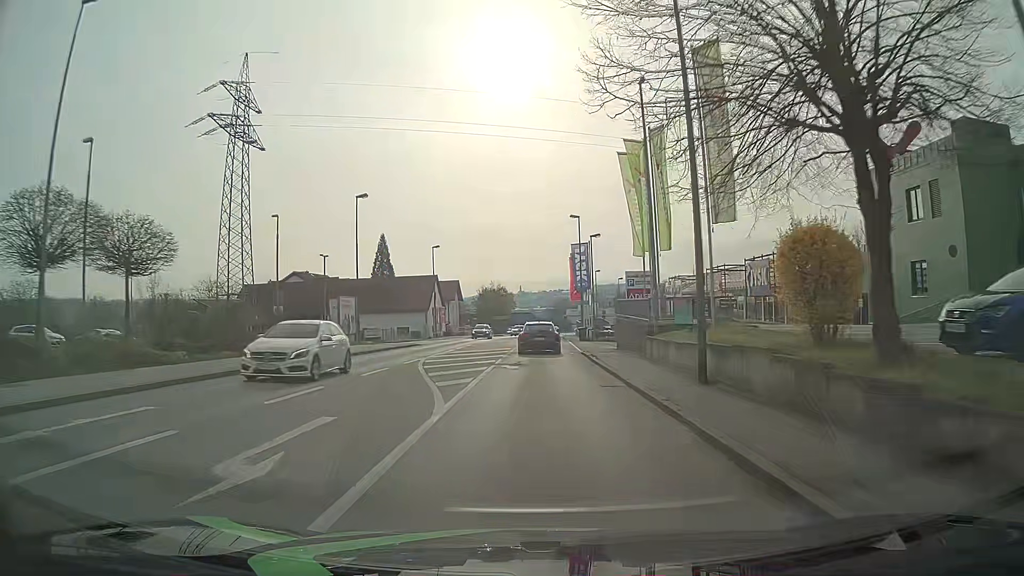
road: tertiary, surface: asphalt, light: Day
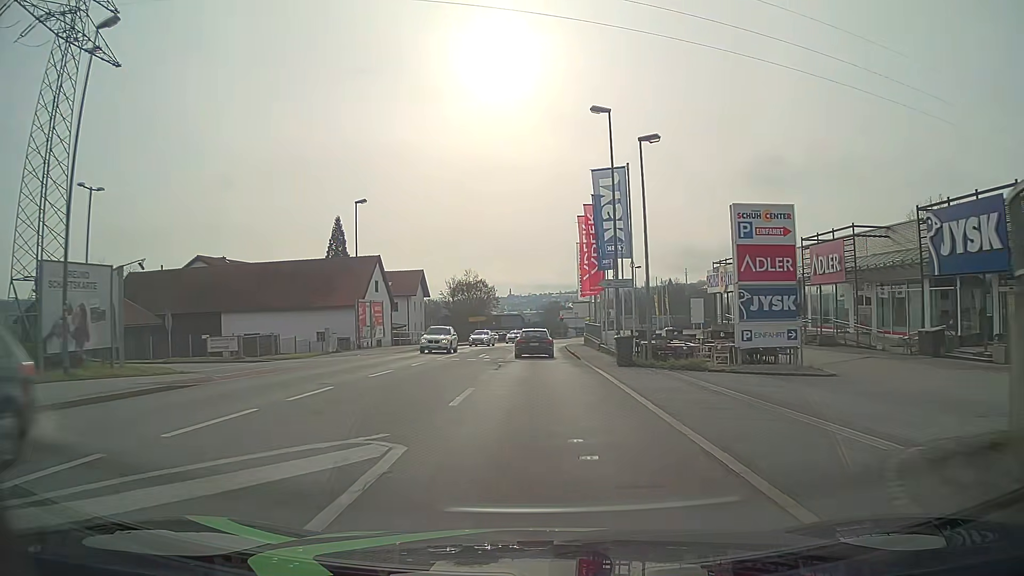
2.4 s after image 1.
(+0.4, +28.9) m; +1°
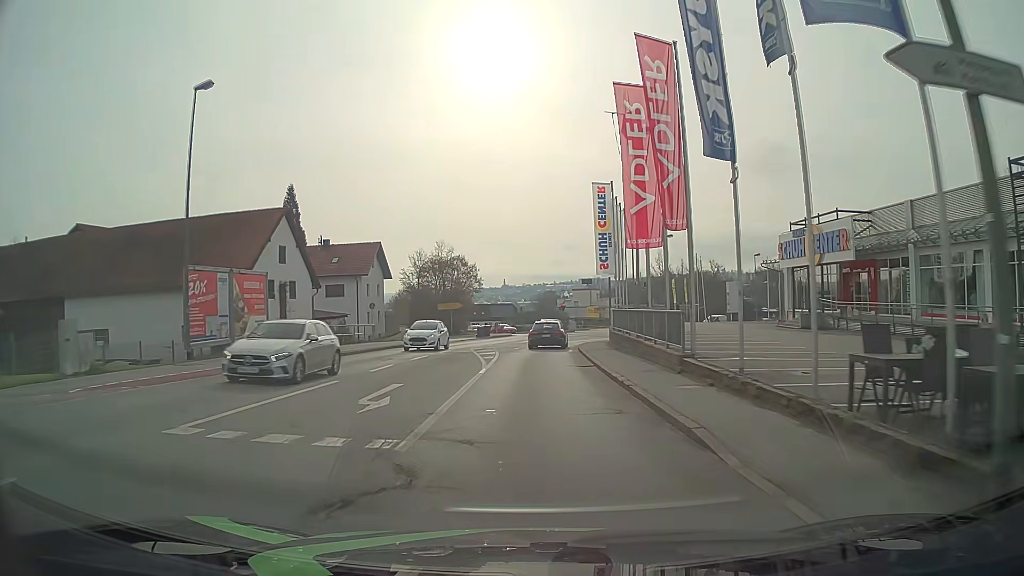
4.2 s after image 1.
(+0.1, +22.6) m; 0°
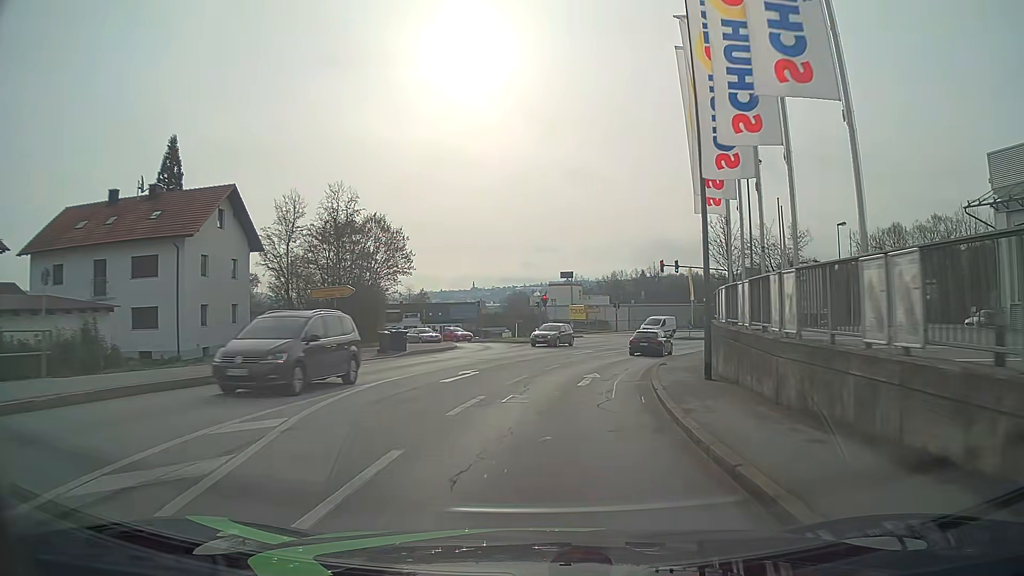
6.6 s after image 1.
(+0.6, +30.4) m; +3°
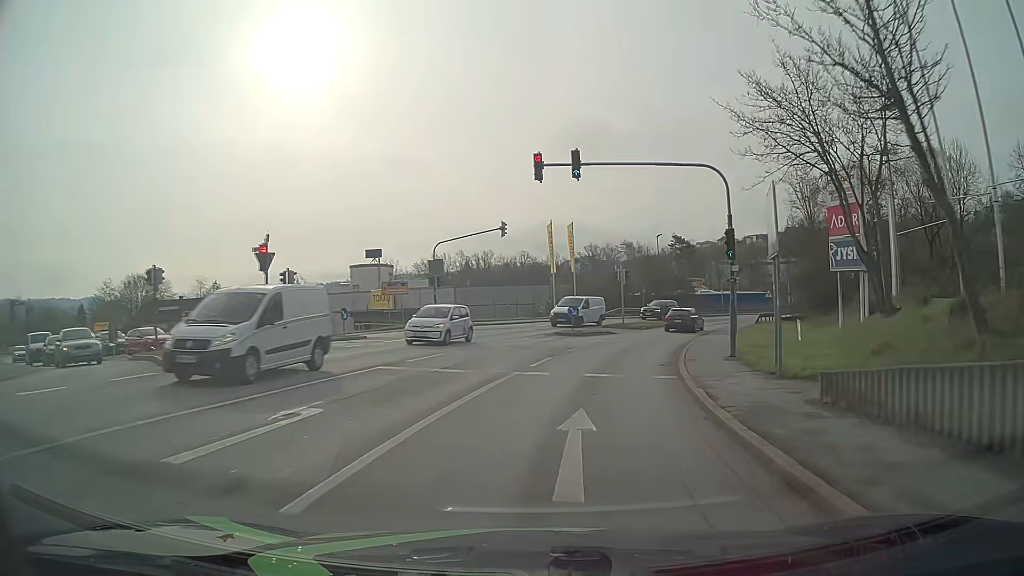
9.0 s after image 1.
(+3.6, +29.6) m; +15°
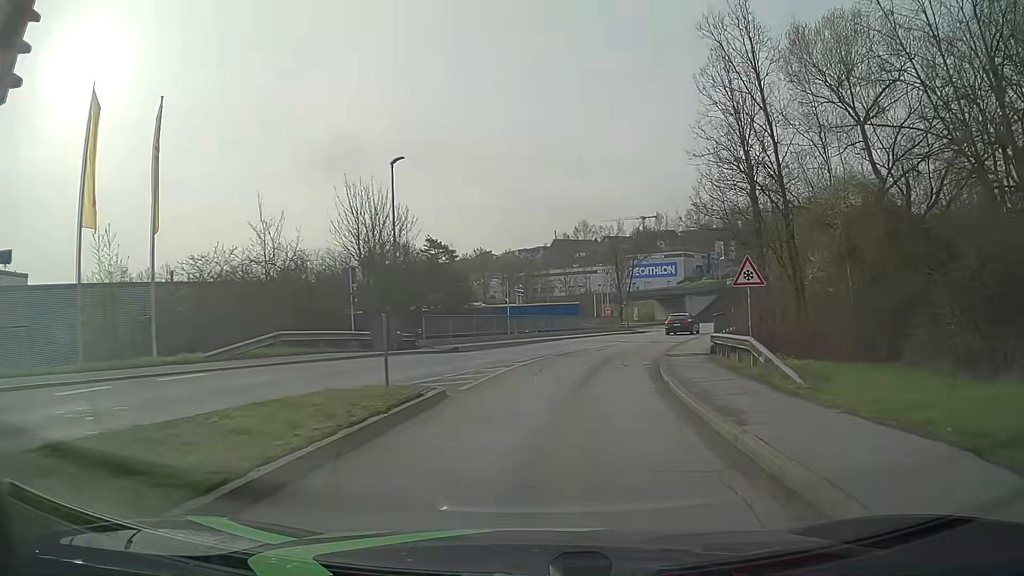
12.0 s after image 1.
(+7.3, +37.2) m; +21°
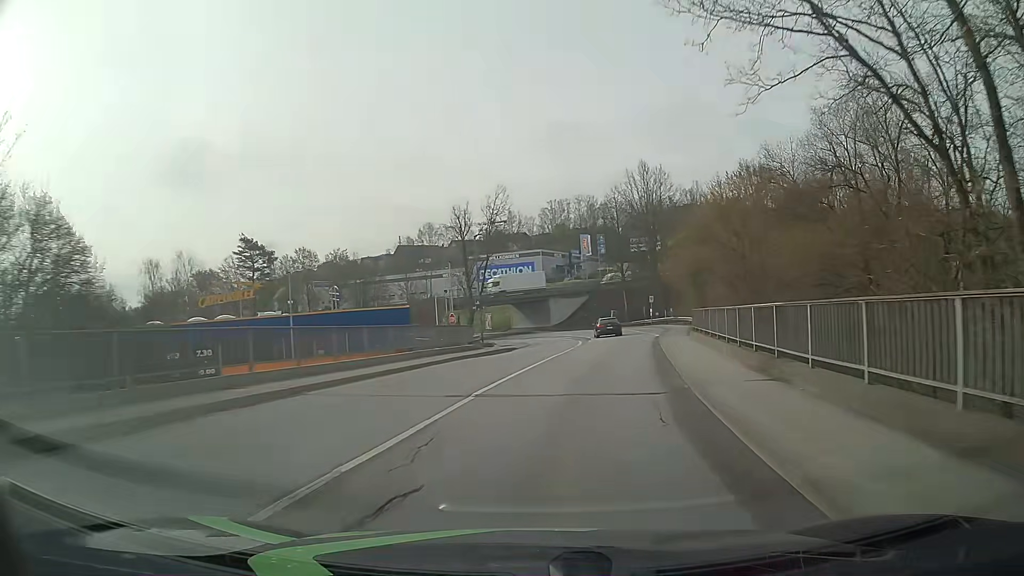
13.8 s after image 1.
(+2.5, +22.9) m; +12°
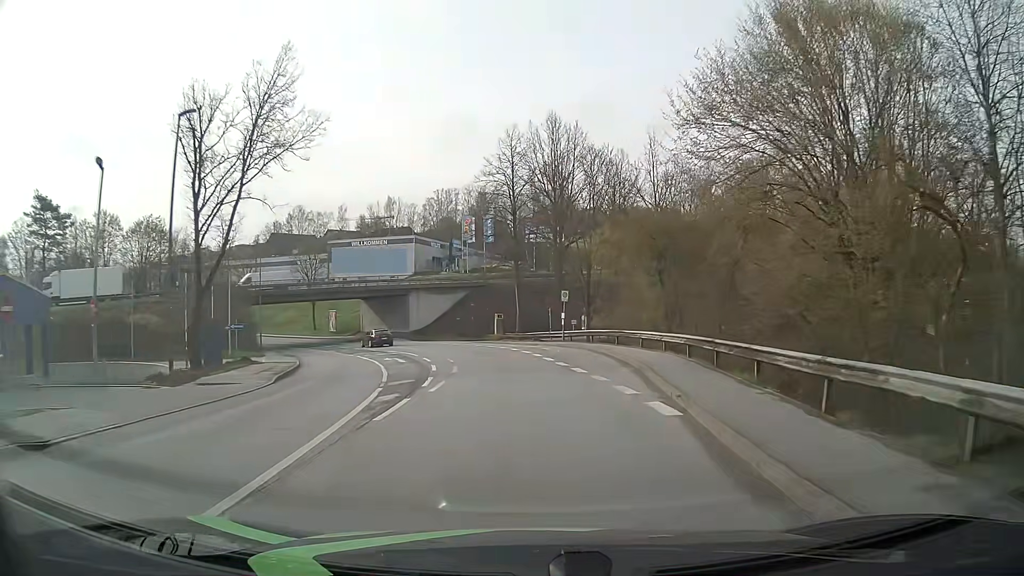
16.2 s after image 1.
(+3.8, +30.7) m; +10°
(0, +10) (-1, +20) (-2, +30) (-4, +40) (-7, +49) (-11, +58) (-16, +67) (-22, +75) (-28, +83) (-35, +90) m
